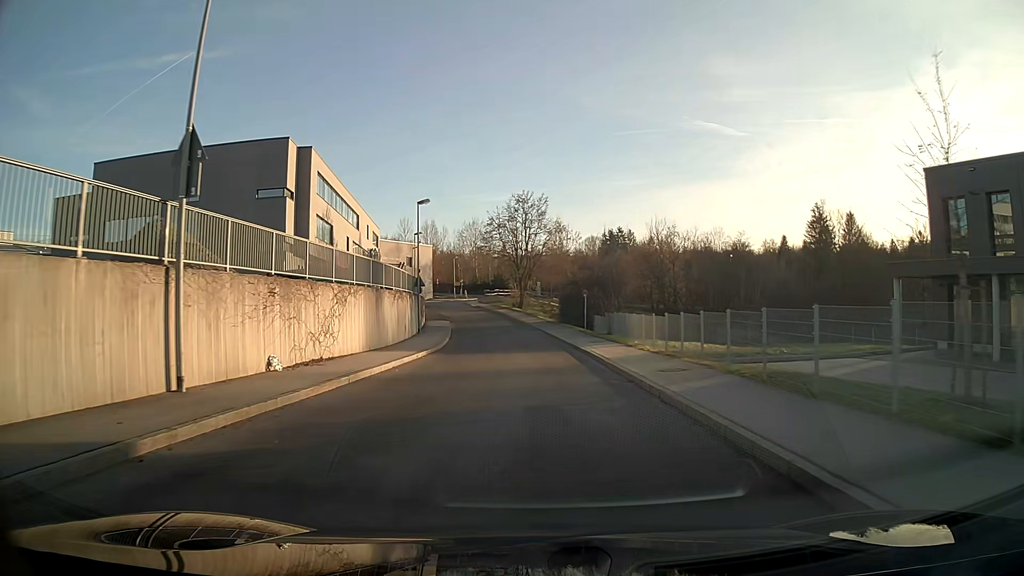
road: residential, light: Day
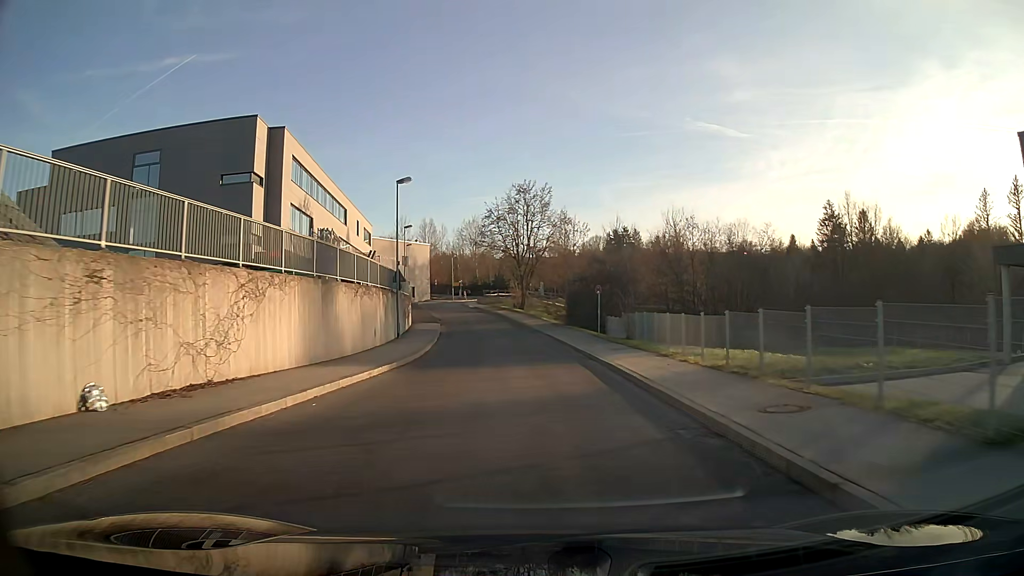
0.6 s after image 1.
(0.0, +7.1) m; 0°
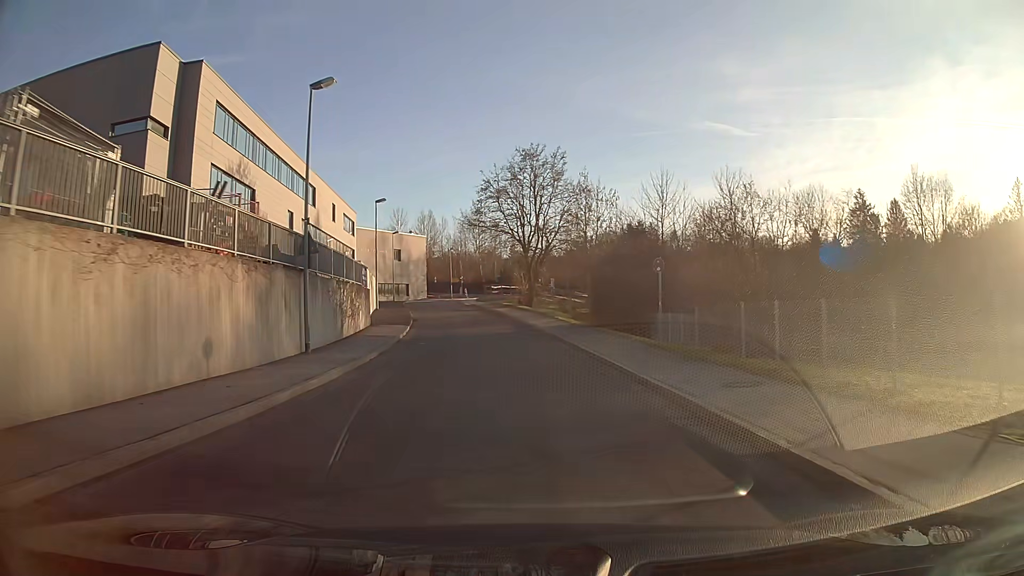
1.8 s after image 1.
(-0.1, +15.0) m; -1°
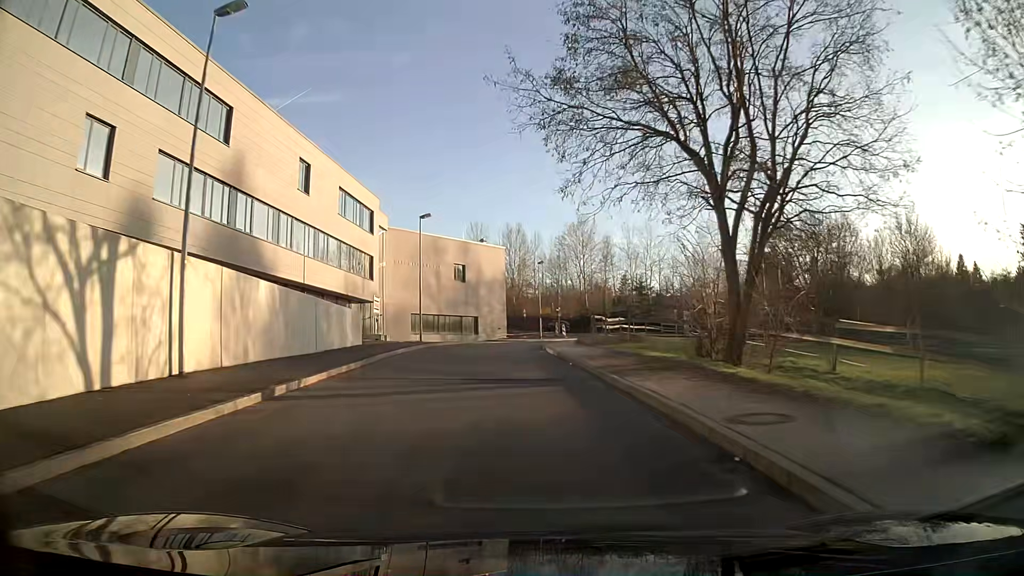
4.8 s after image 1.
(-2.7, +37.1) m; -9°
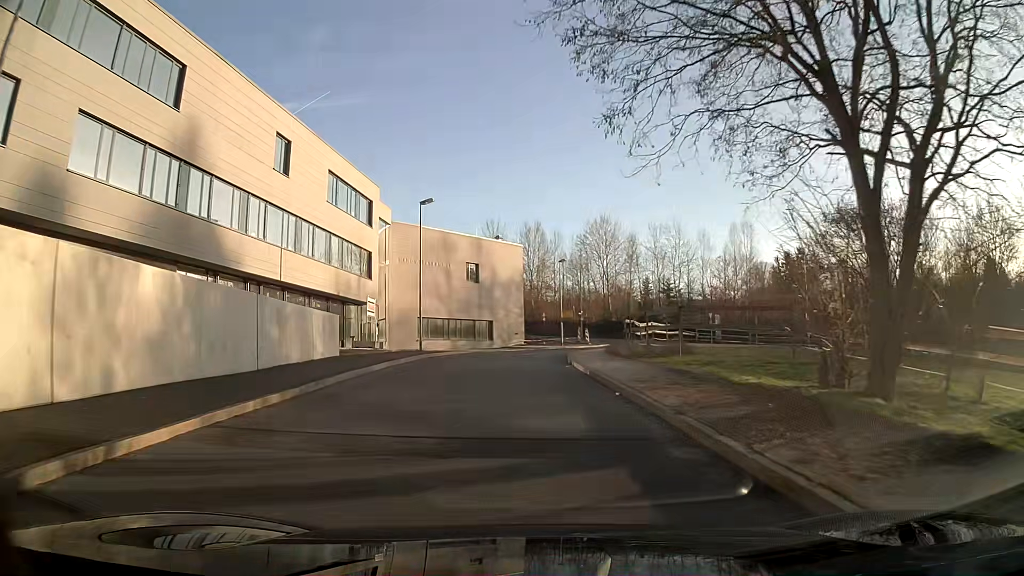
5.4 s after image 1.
(-0.1, +6.8) m; -1°
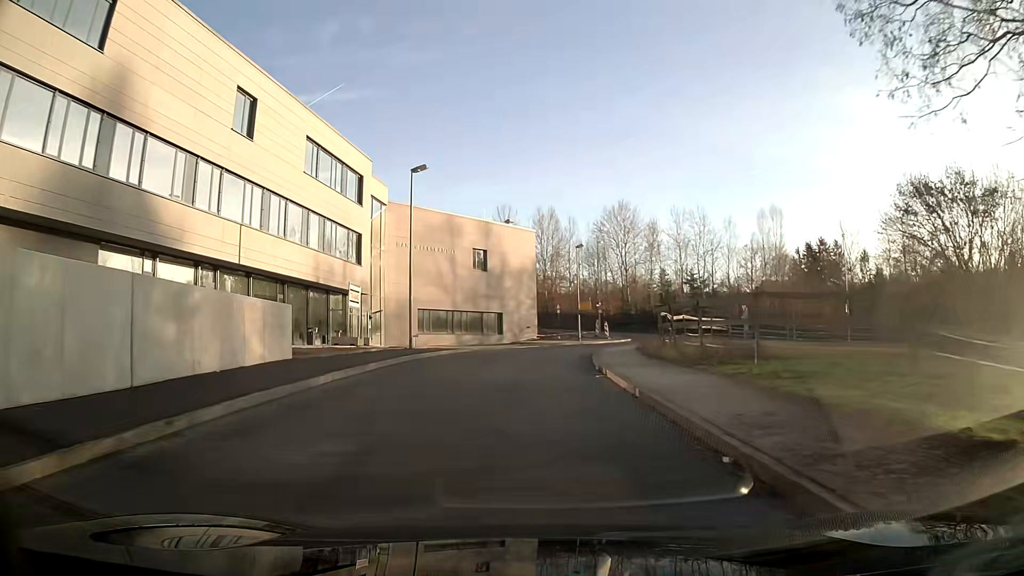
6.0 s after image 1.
(0.0, +6.5) m; -1°
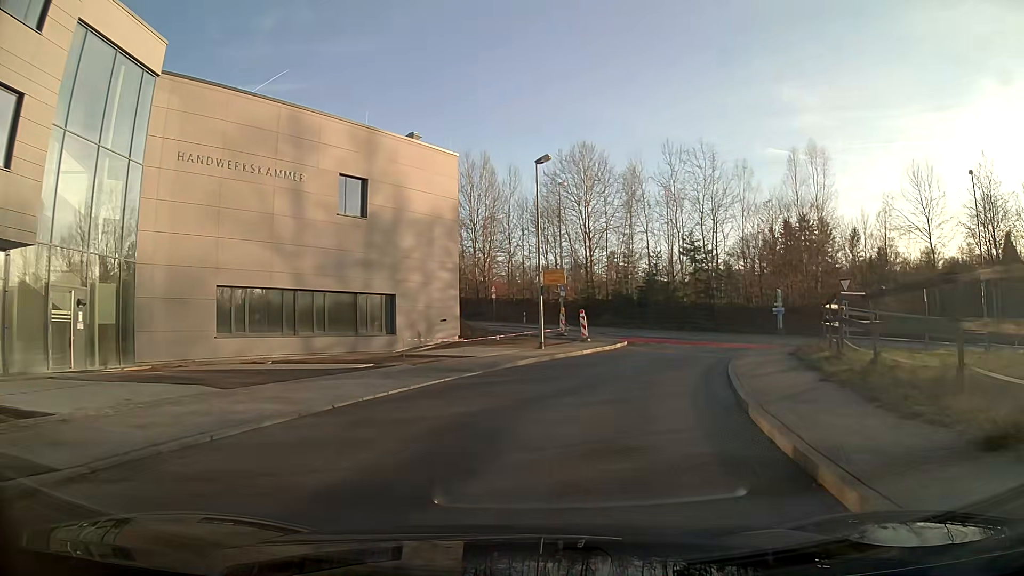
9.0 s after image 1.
(+0.8, +28.0) m; +7°
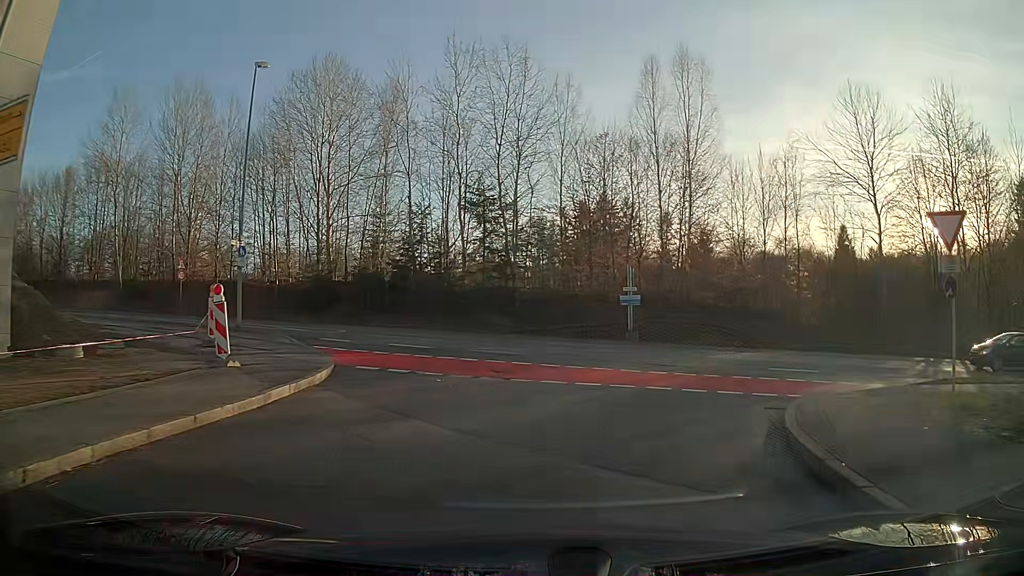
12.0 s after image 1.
(+3.8, +21.3) m; +20°
